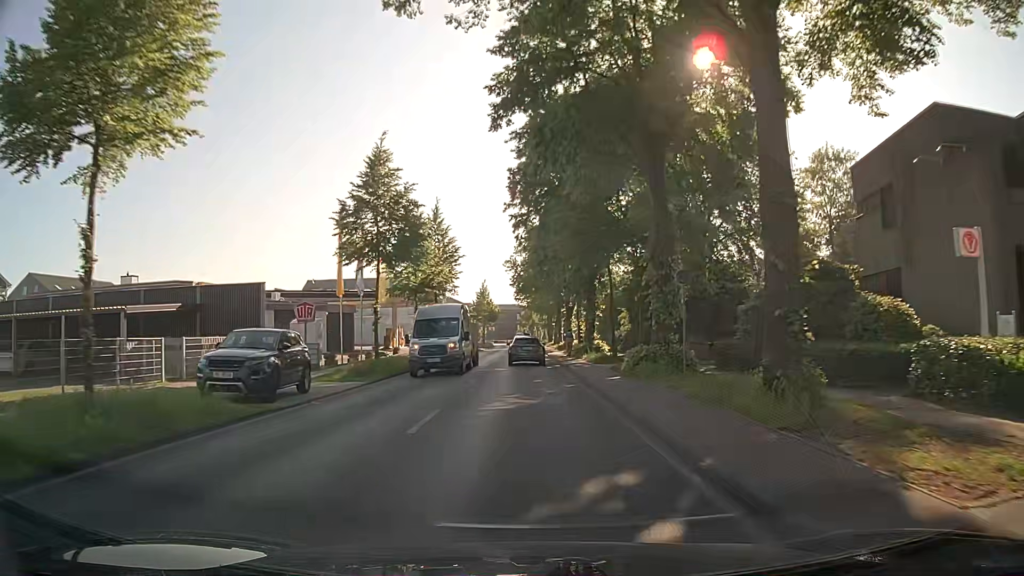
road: secondary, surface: asphalt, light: Day
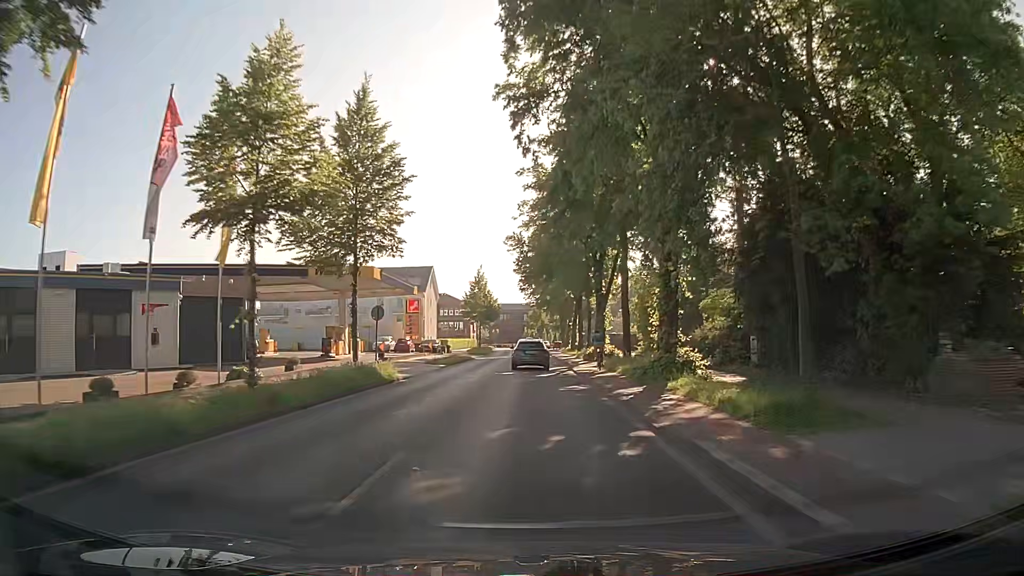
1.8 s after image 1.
(-0.2, +22.8) m; -1°
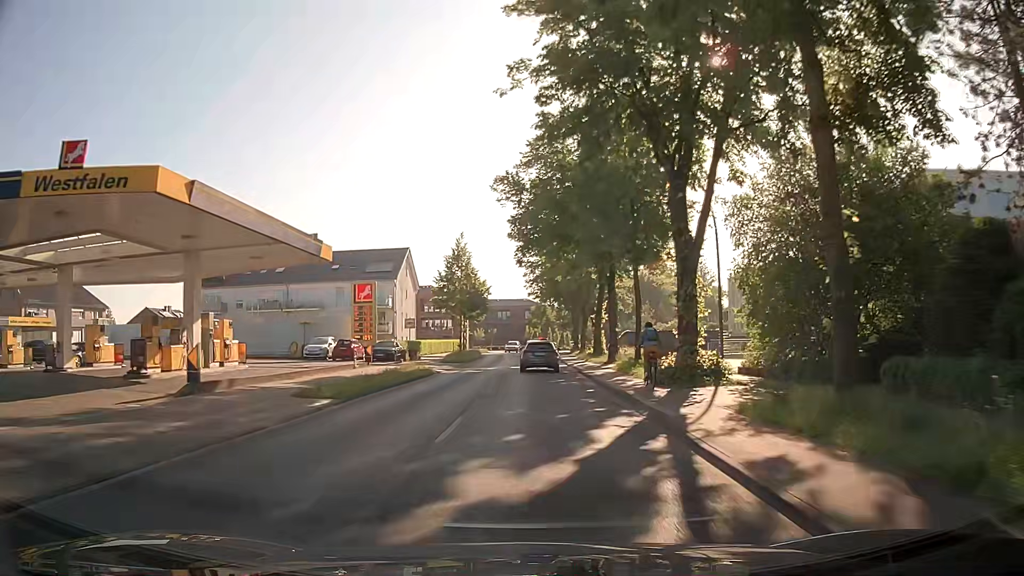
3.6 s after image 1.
(+0.2, +23.2) m; 0°
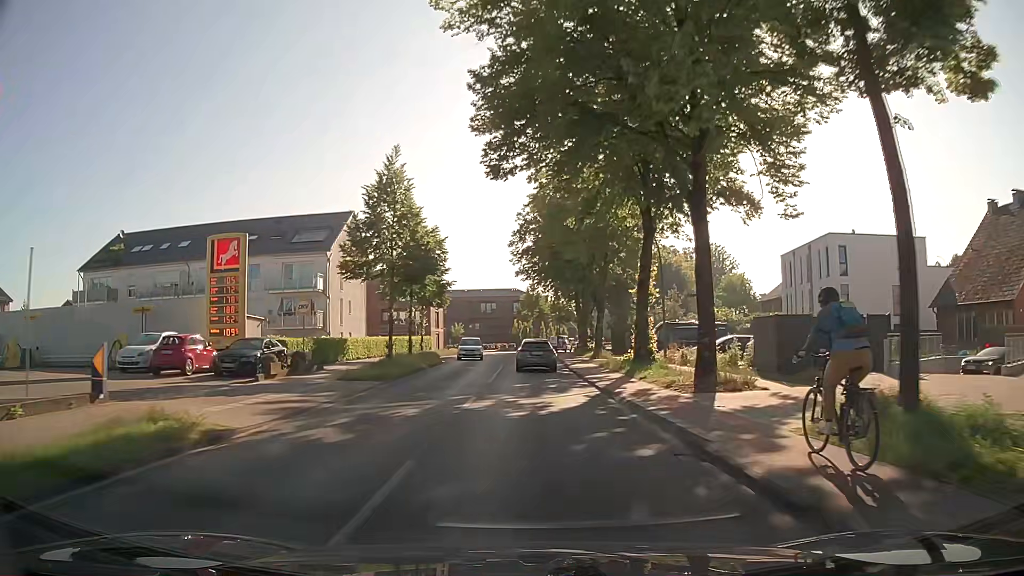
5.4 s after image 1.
(+0.3, +23.1) m; +1°
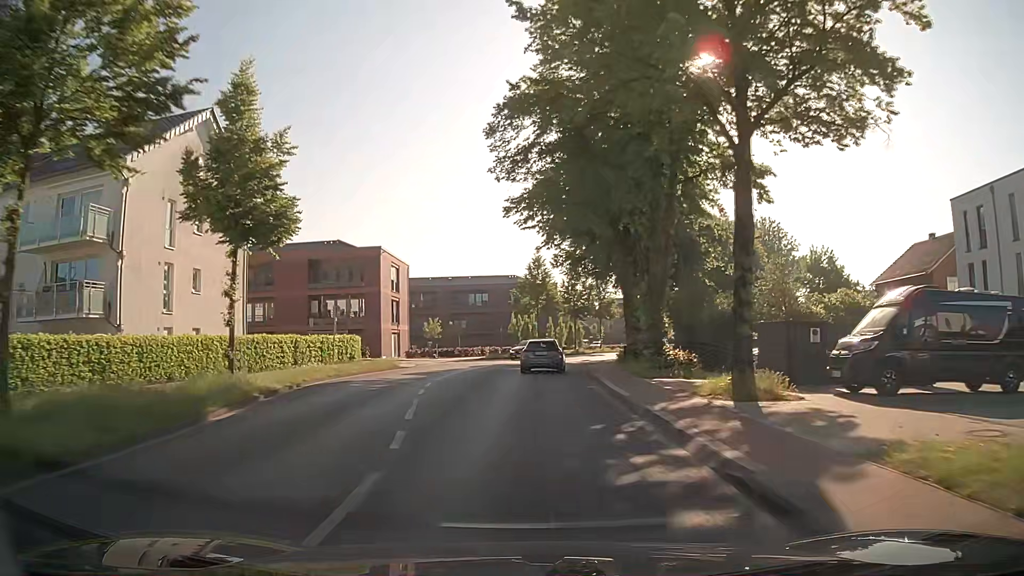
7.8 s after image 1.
(+0.2, +30.4) m; 0°
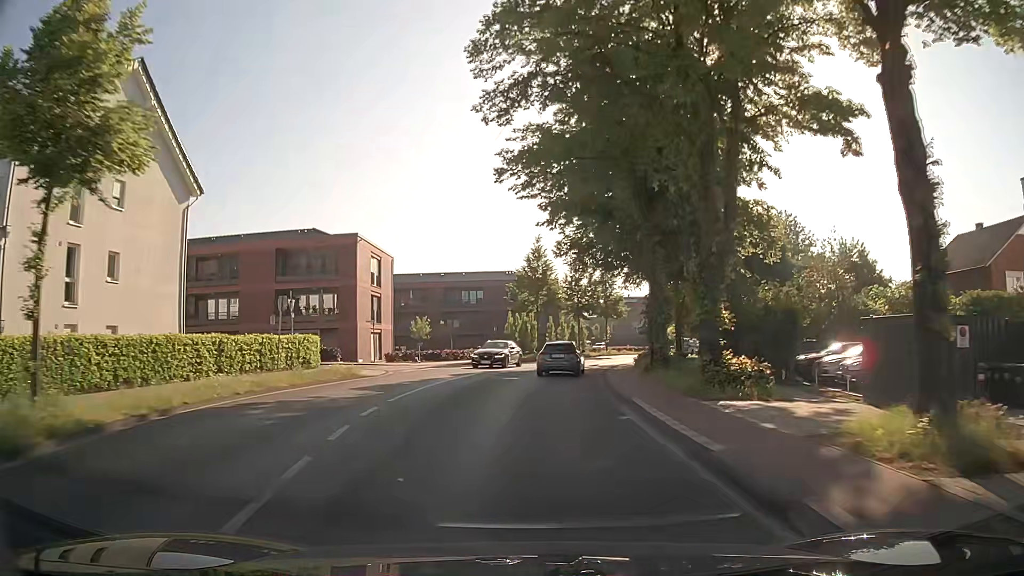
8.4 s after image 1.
(0.0, +7.6) m; 0°
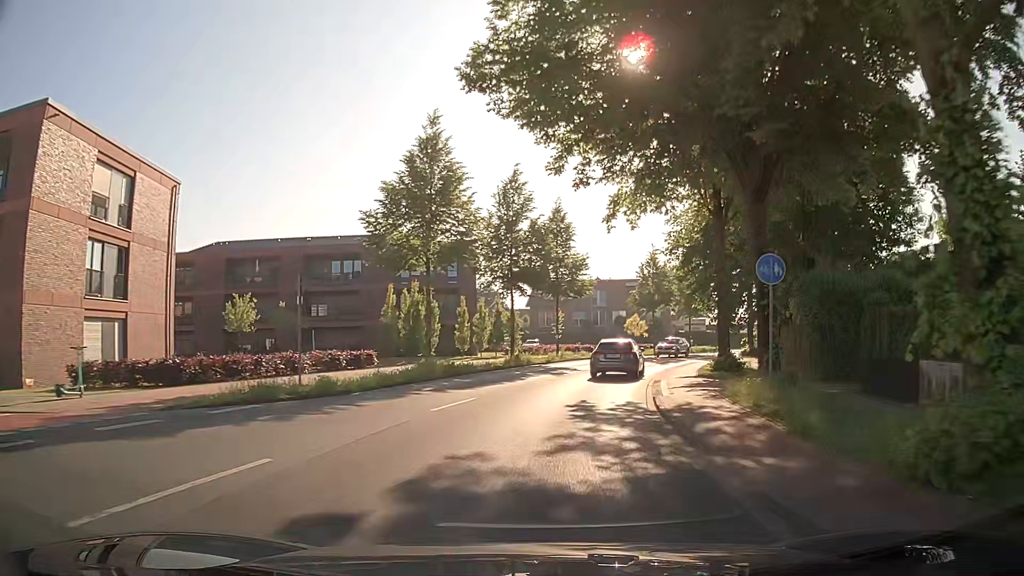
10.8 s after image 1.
(+1.5, +30.0) m; +7°
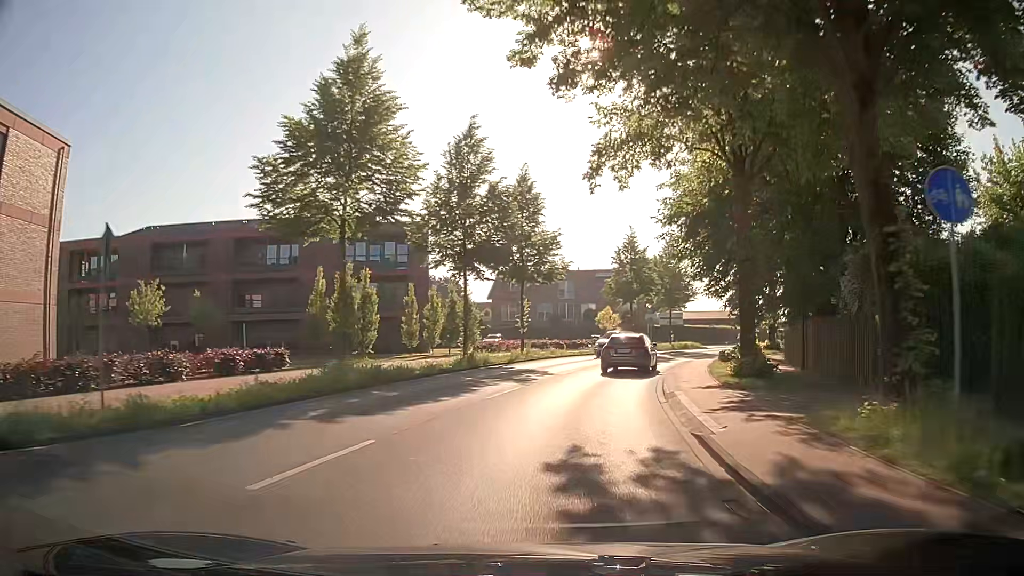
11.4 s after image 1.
(+0.2, +7.3) m; +3°
